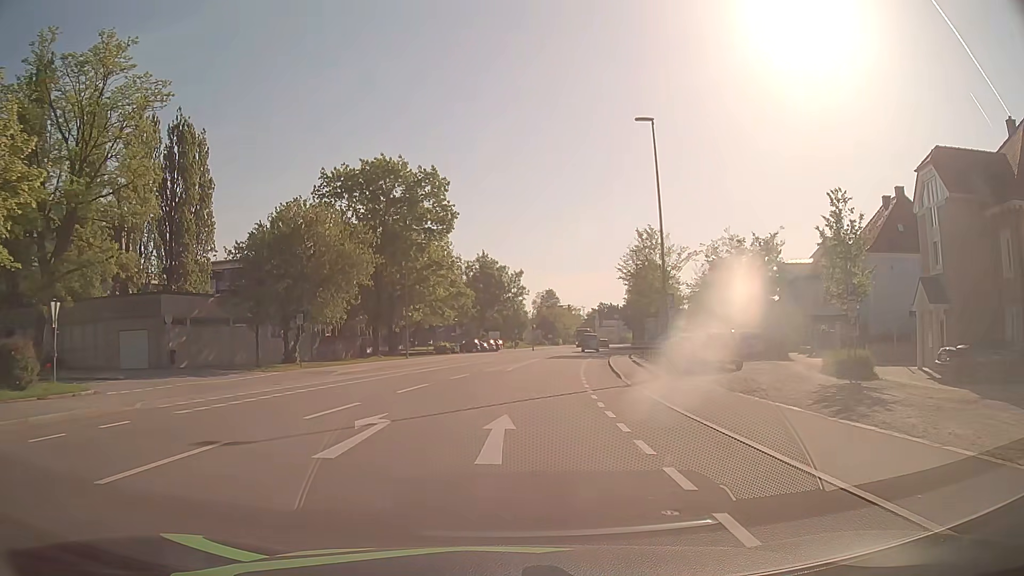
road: tertiary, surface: asphalt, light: Day
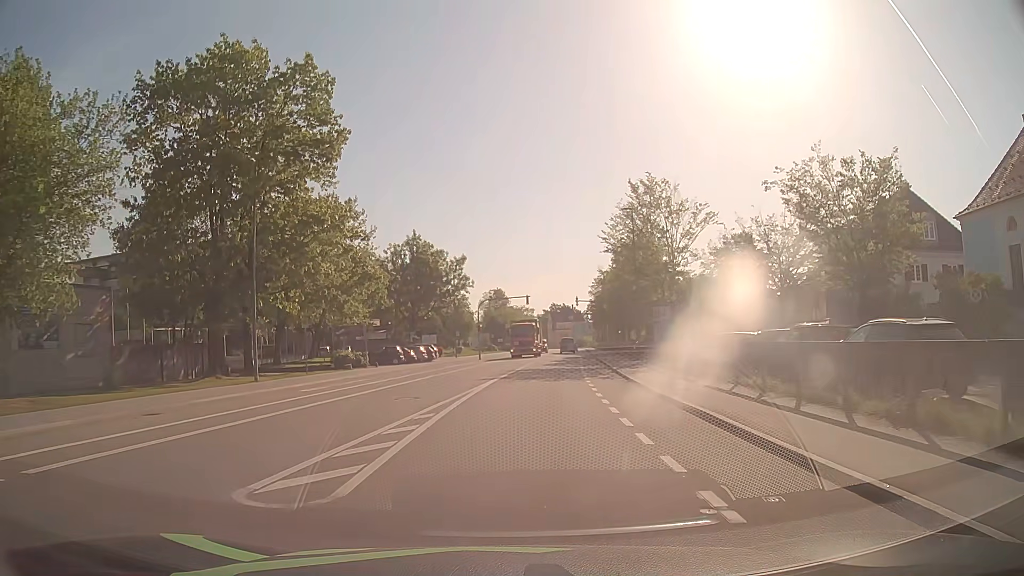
(+0.7, +23.6) m; +4°
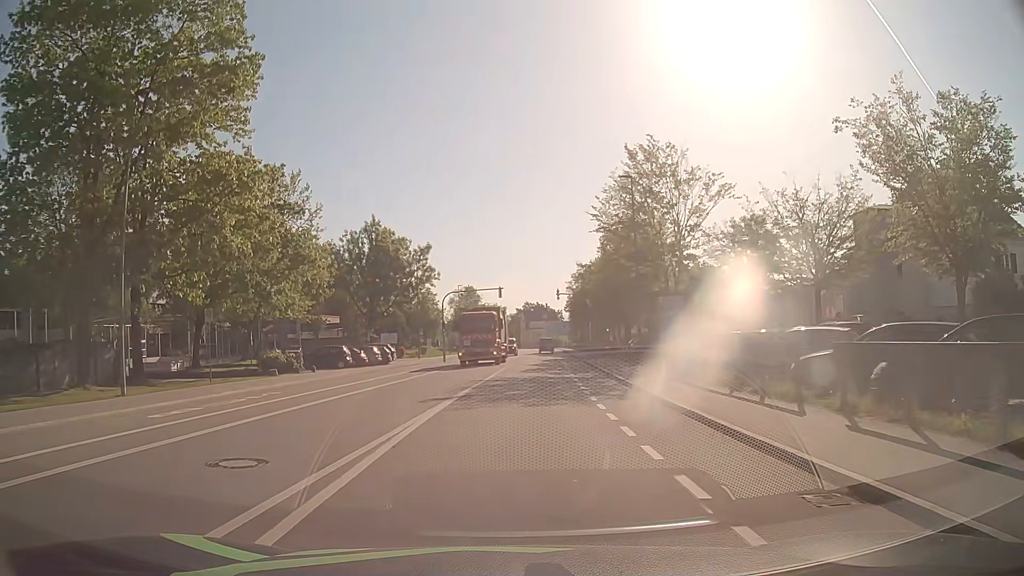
(+0.1, +9.3) m; +2°
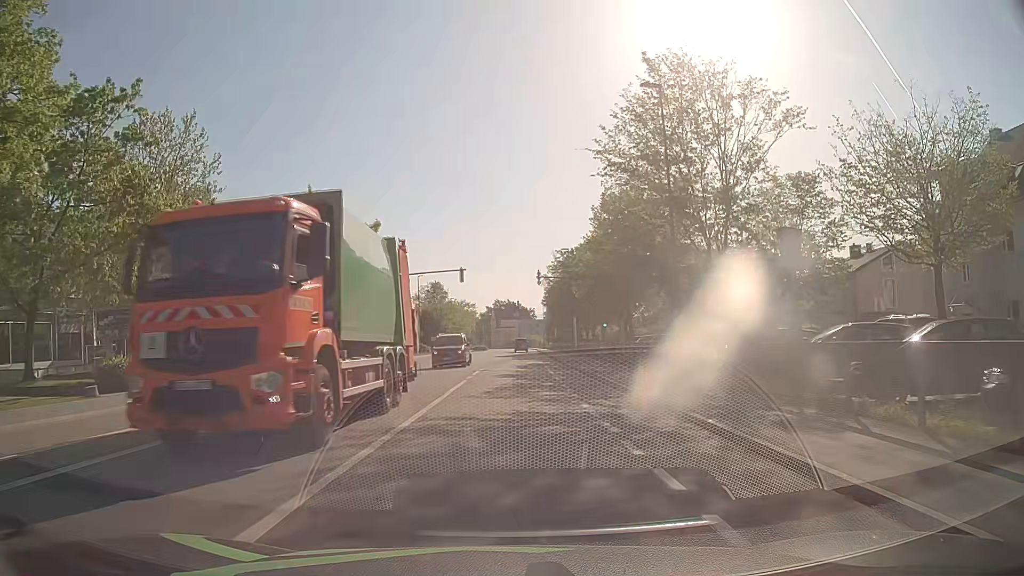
(+0.4, +13.9) m; +2°
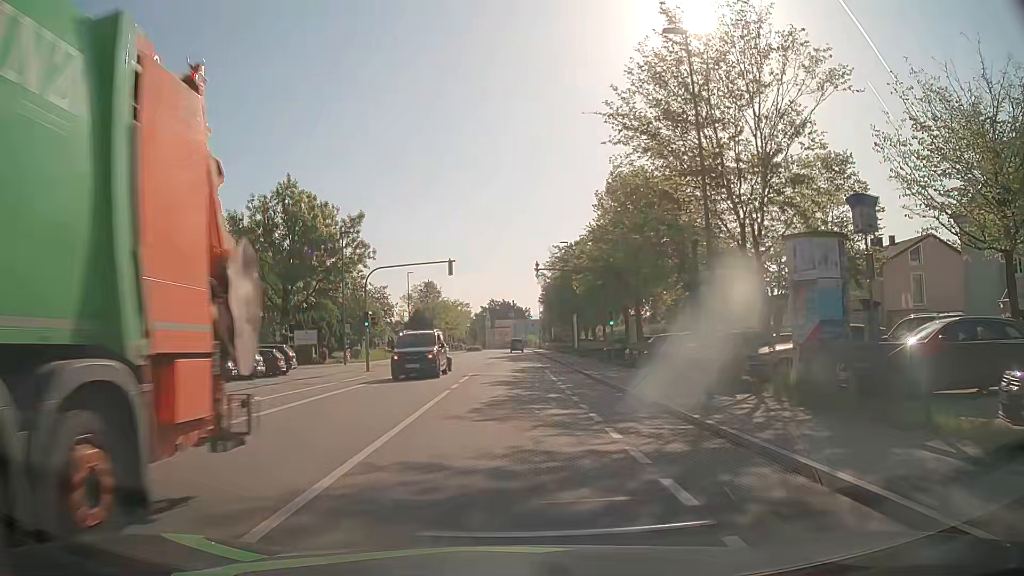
(0.0, +4.6) m; 0°
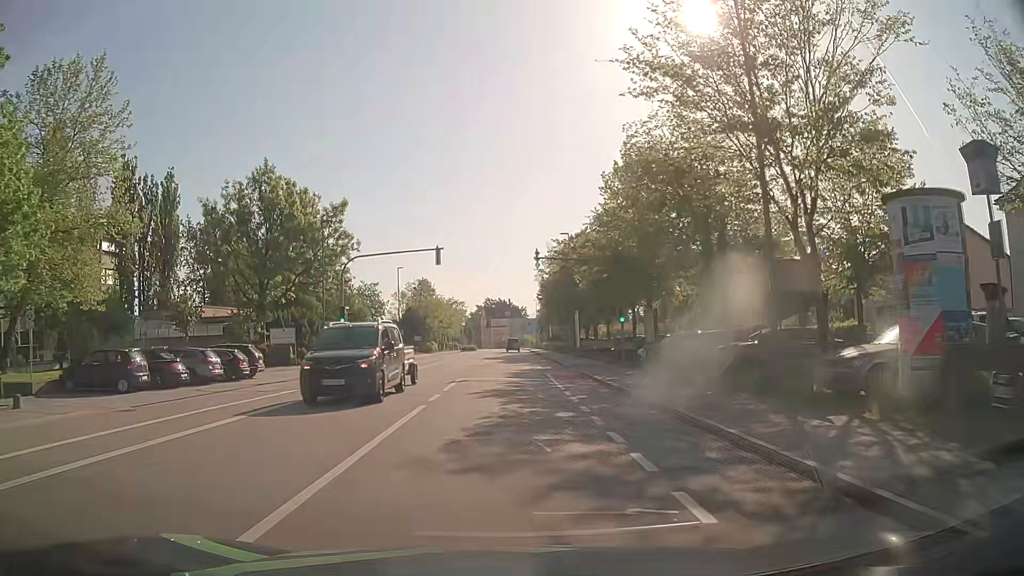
(0.0, +4.7) m; +1°
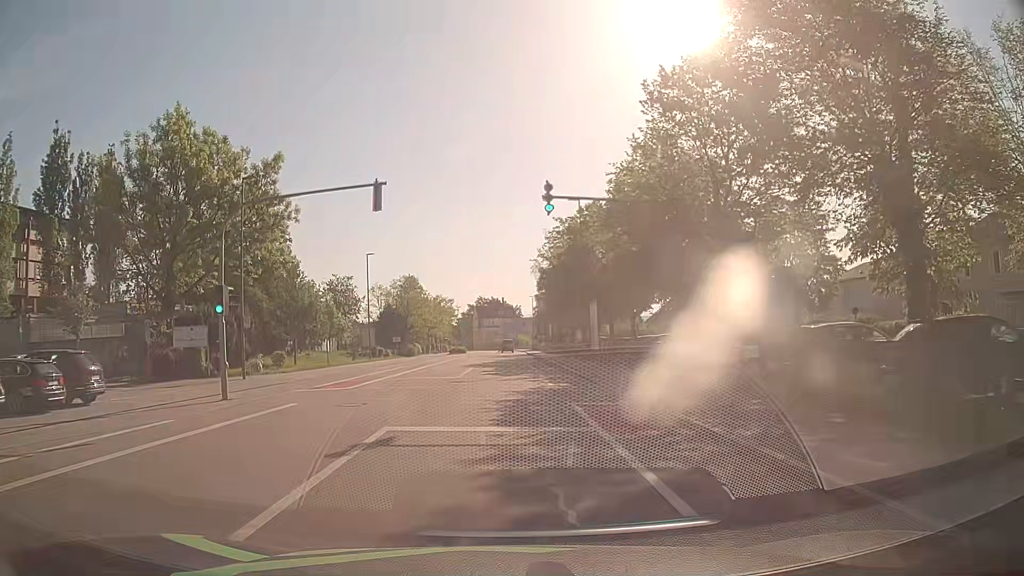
(0.0, +13.9) m; 0°
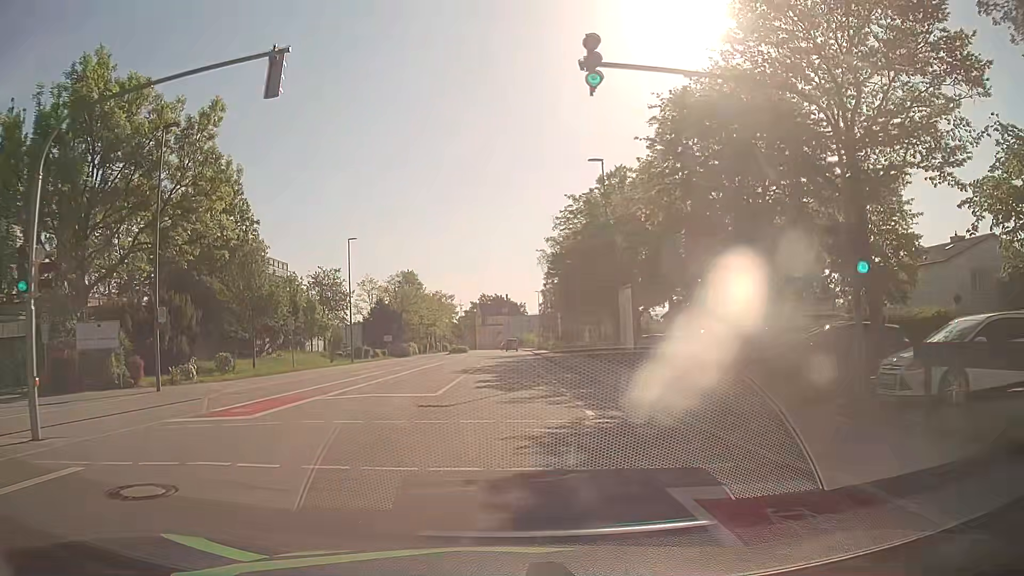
(0.0, +9.3) m; -1°
(0, +10) (0, +20) (0, +30) (+1, +40) (+1, +50) (+1, +60) (+1, +70) (+2, +80) (+1, +90) (+1, +100) m
